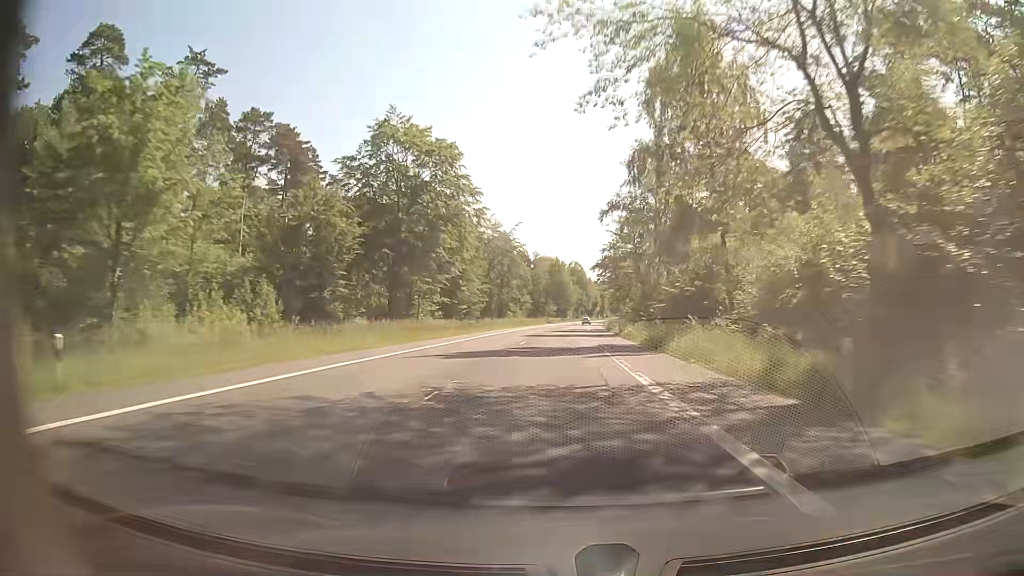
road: secondary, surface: asphalt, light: Day
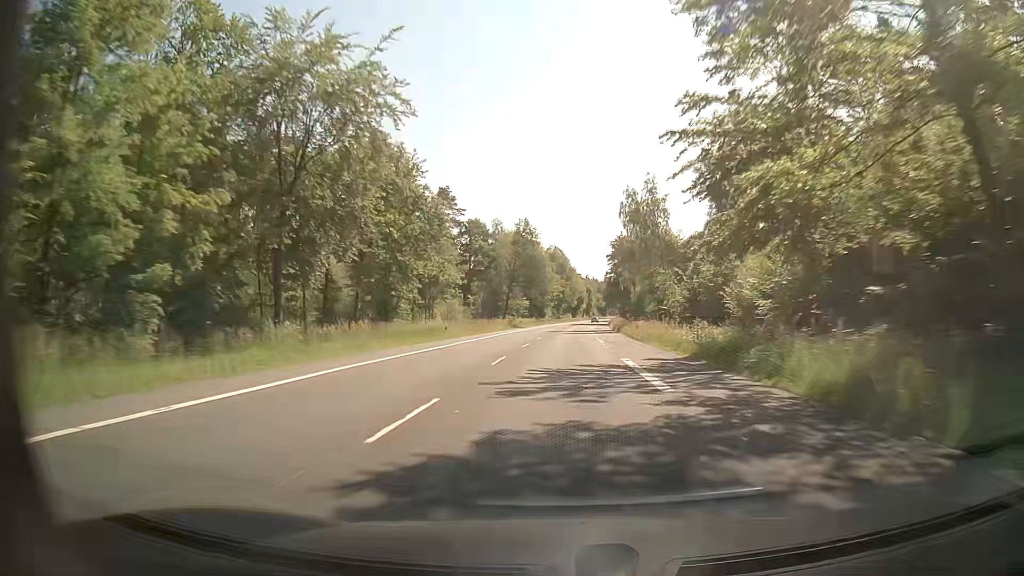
(+1.4, +63.3) m; +2°
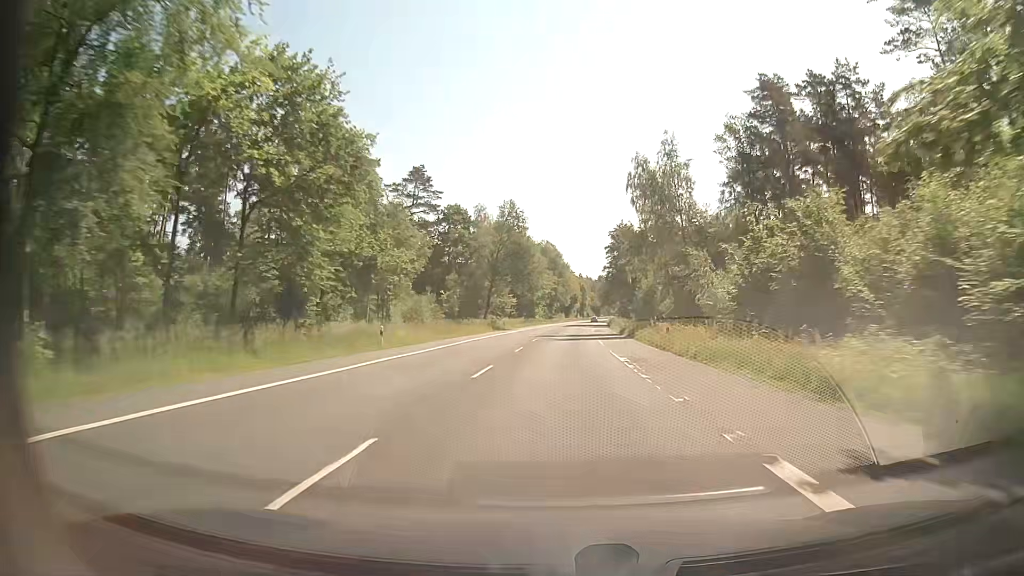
(+0.1, +15.8) m; +1°
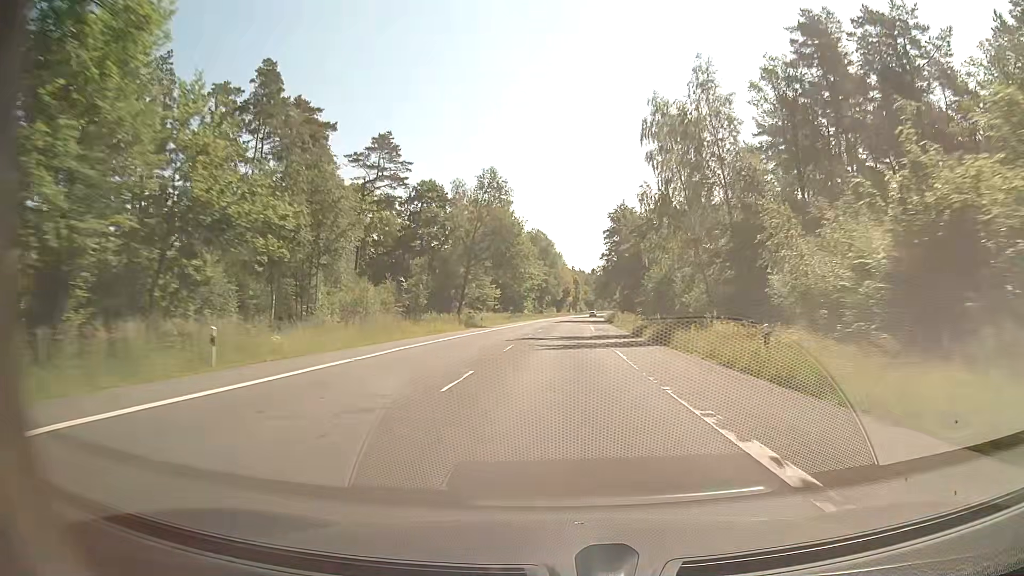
(+0.1, +15.8) m; +1°
